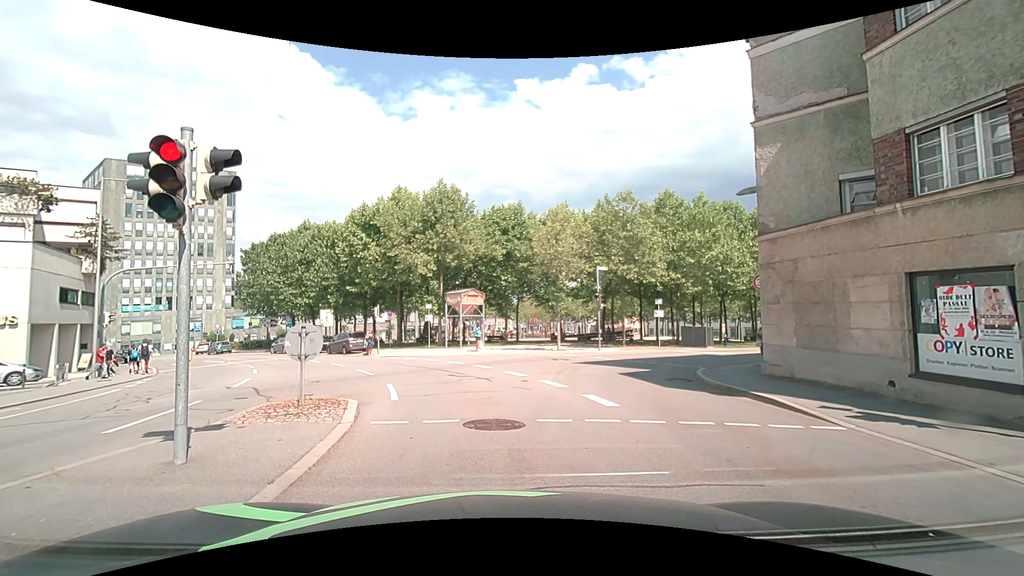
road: tertiary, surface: asphalt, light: Day
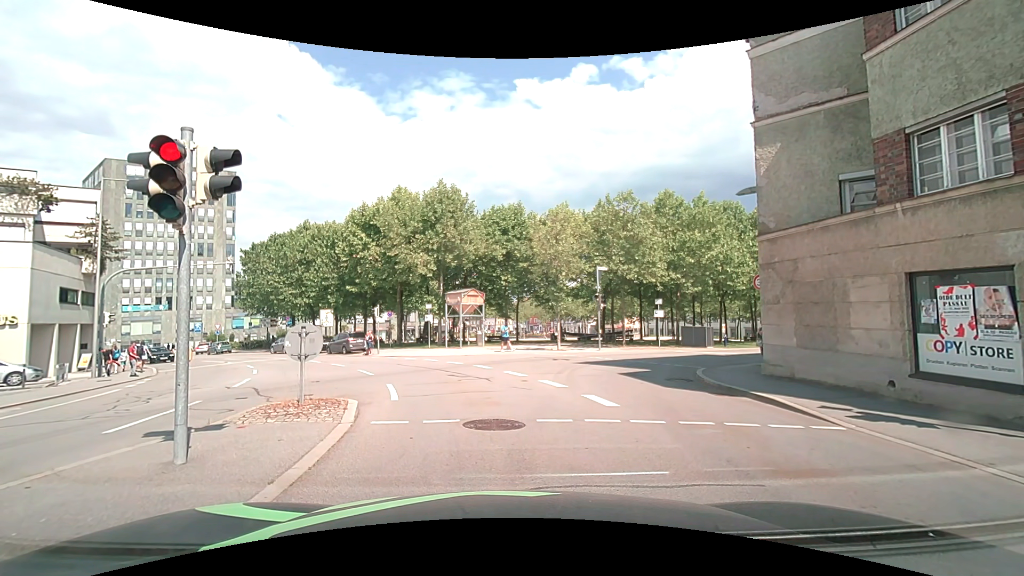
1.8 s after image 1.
(0.0, 0.0) m; 0°
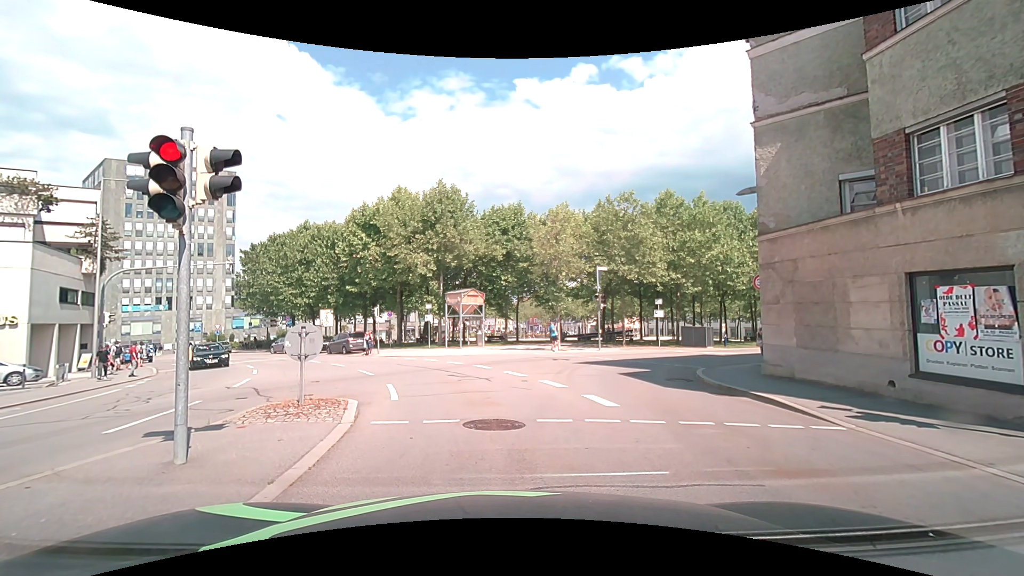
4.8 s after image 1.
(0.0, 0.0) m; 0°
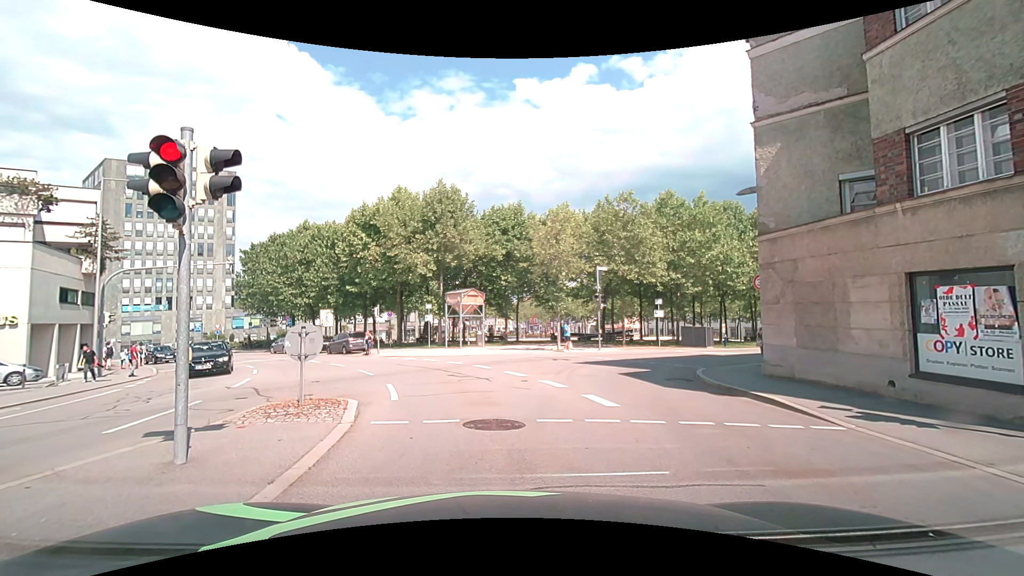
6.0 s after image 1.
(0.0, 0.0) m; 0°
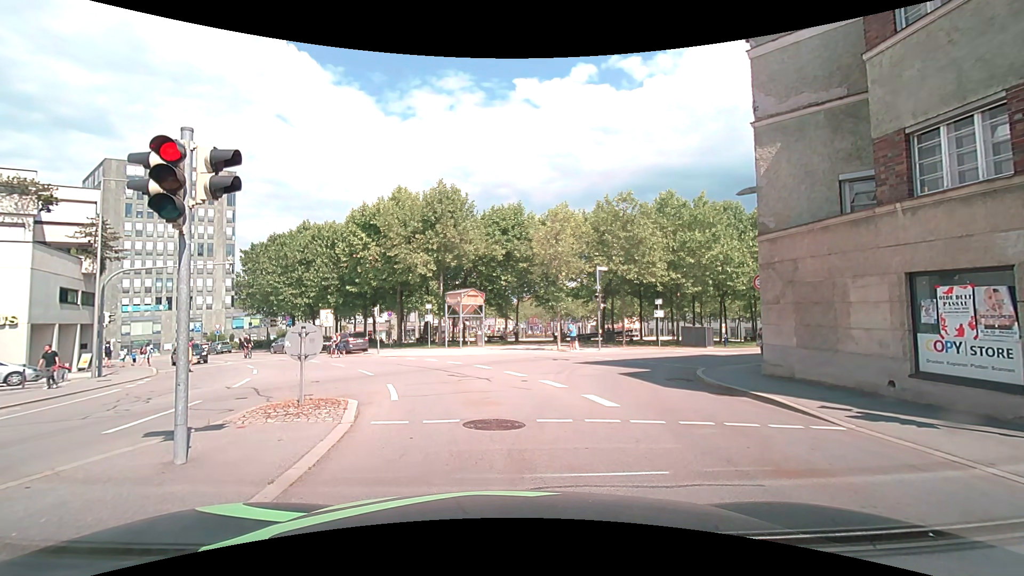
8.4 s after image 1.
(0.0, 0.0) m; 0°
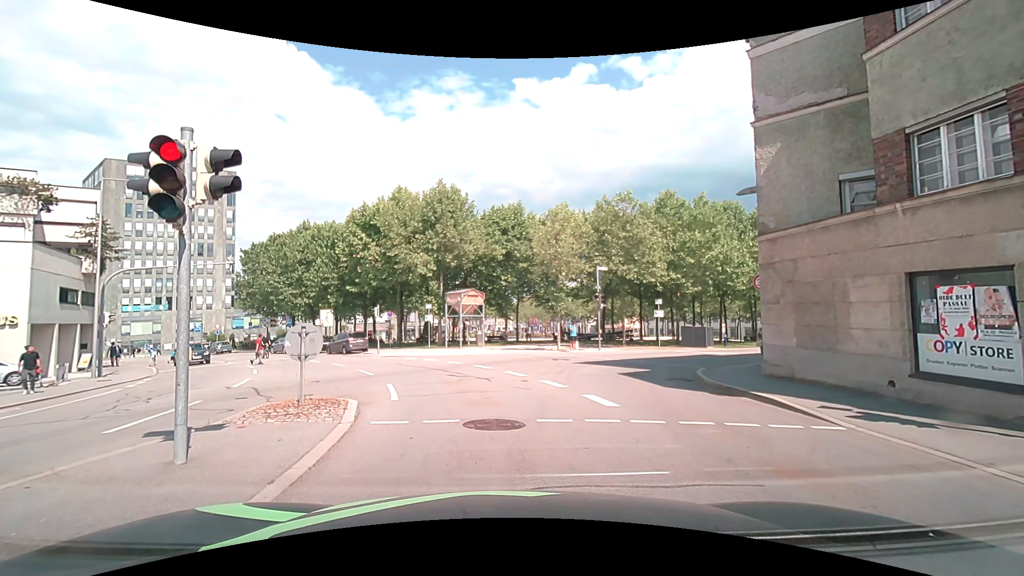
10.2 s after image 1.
(0.0, 0.0) m; 0°
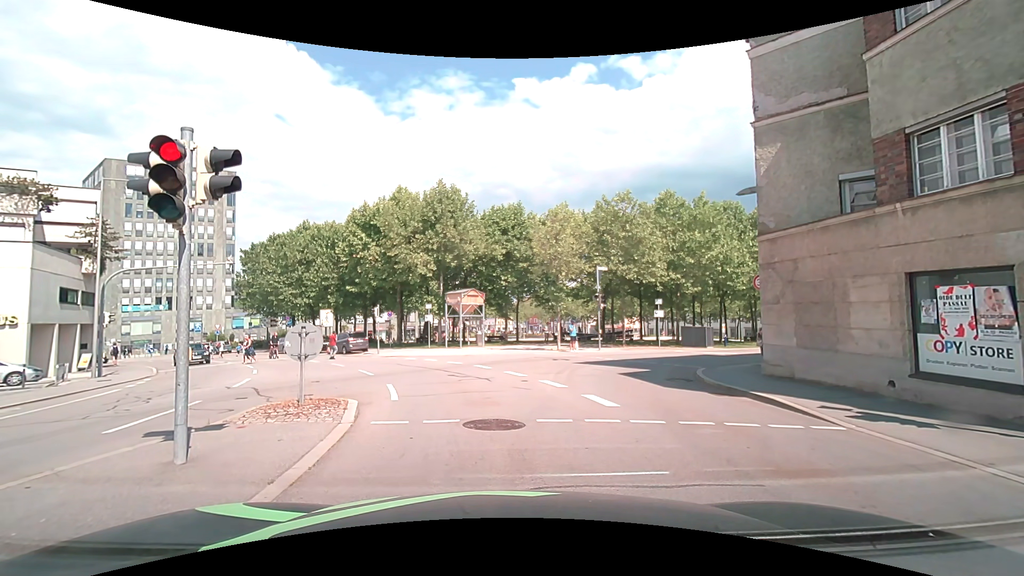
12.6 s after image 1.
(0.0, 0.0) m; 0°
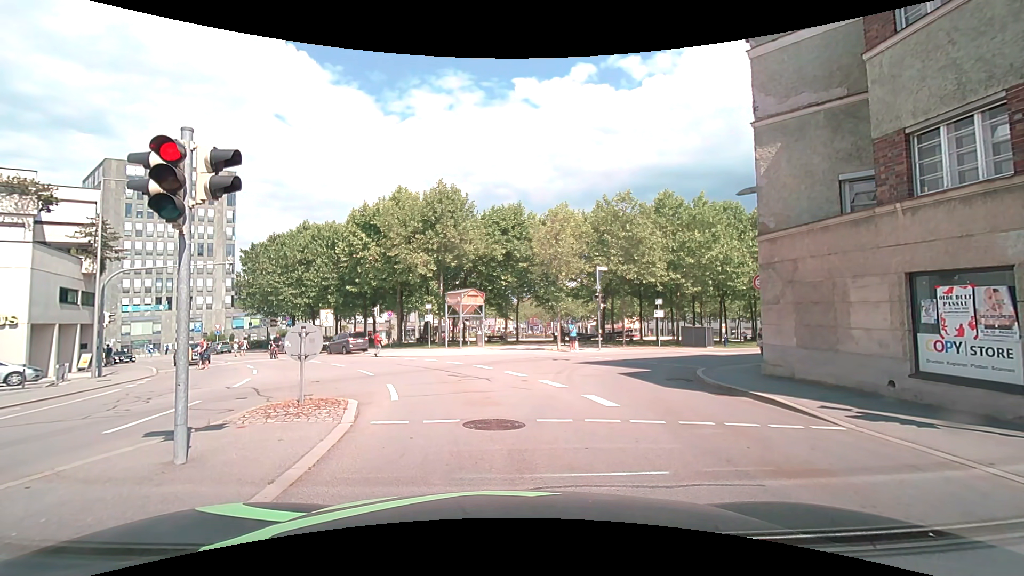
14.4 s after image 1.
(0.0, 0.0) m; 0°
